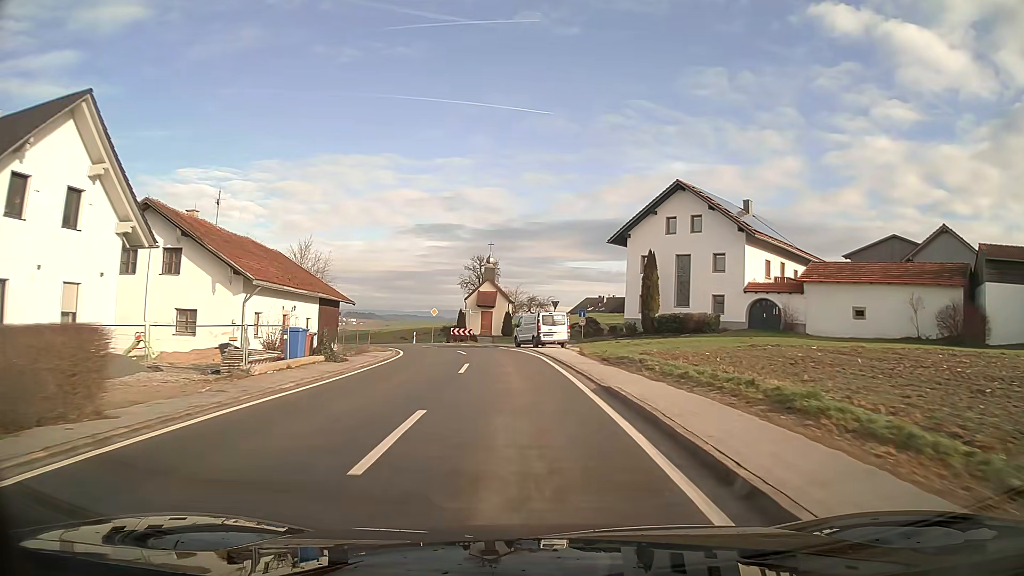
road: tertiary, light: Day
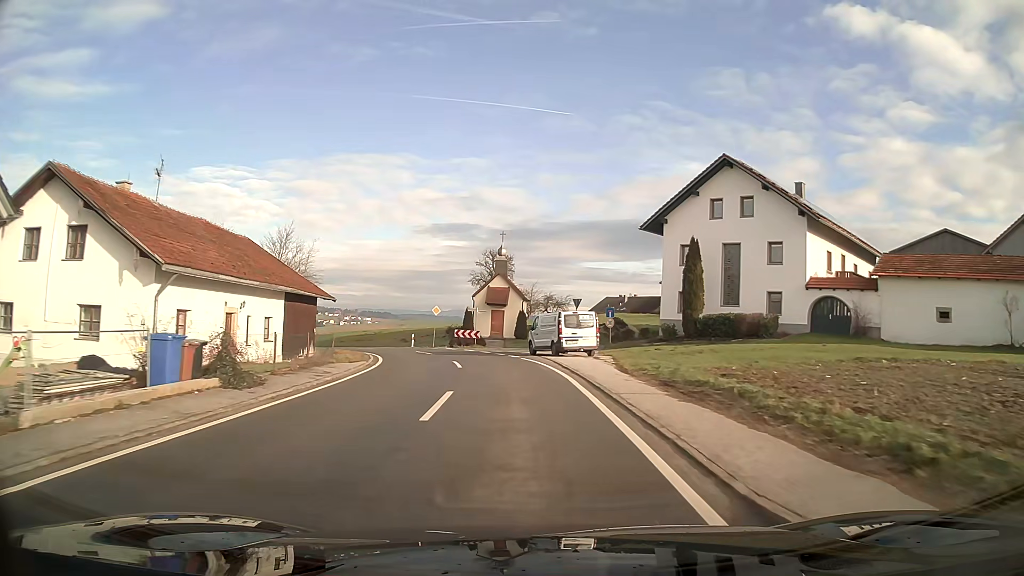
(-0.1, +8.1) m; -1°
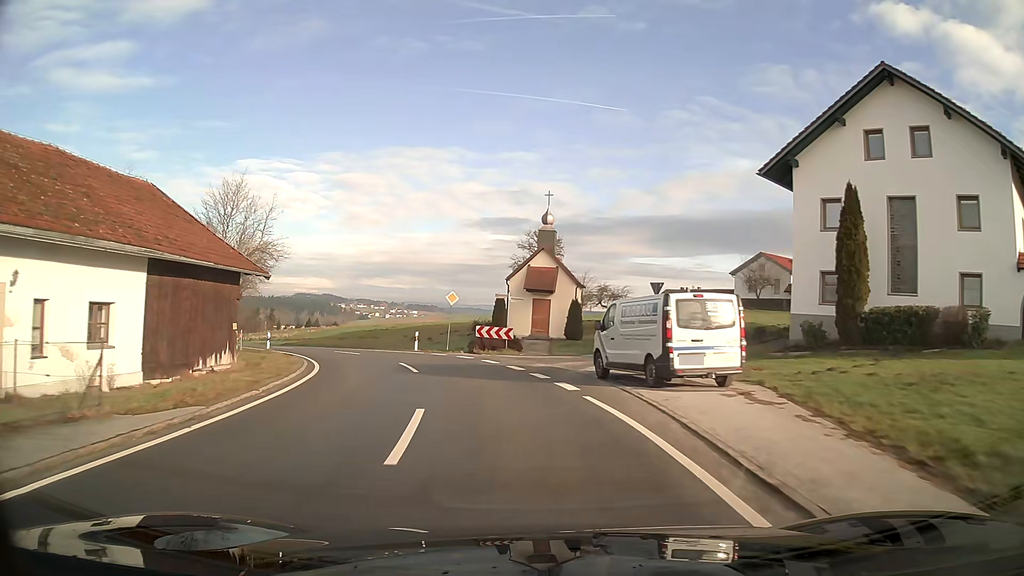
(-0.6, +15.4) m; -5°
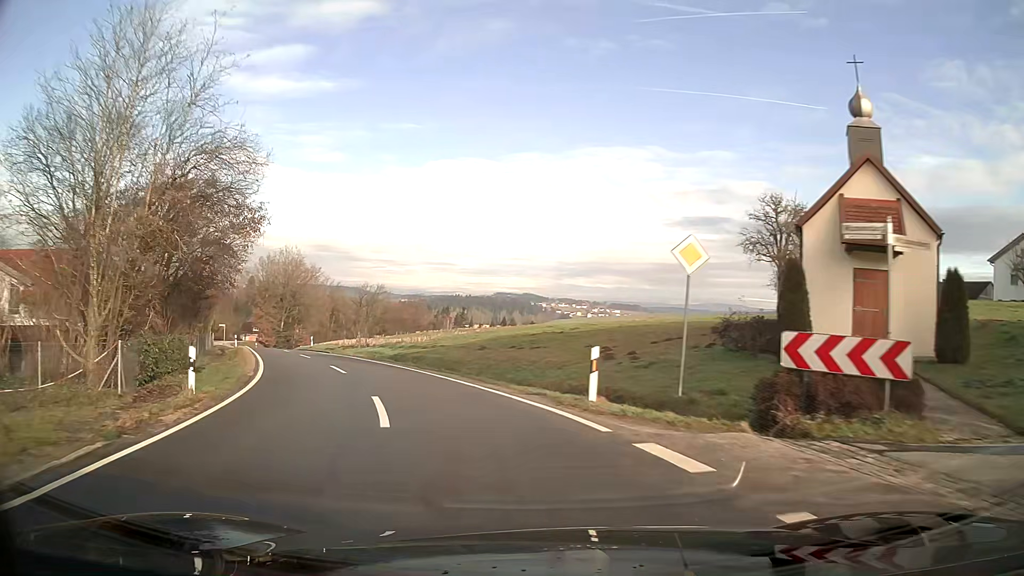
(-3.1, +21.8) m; -18°
